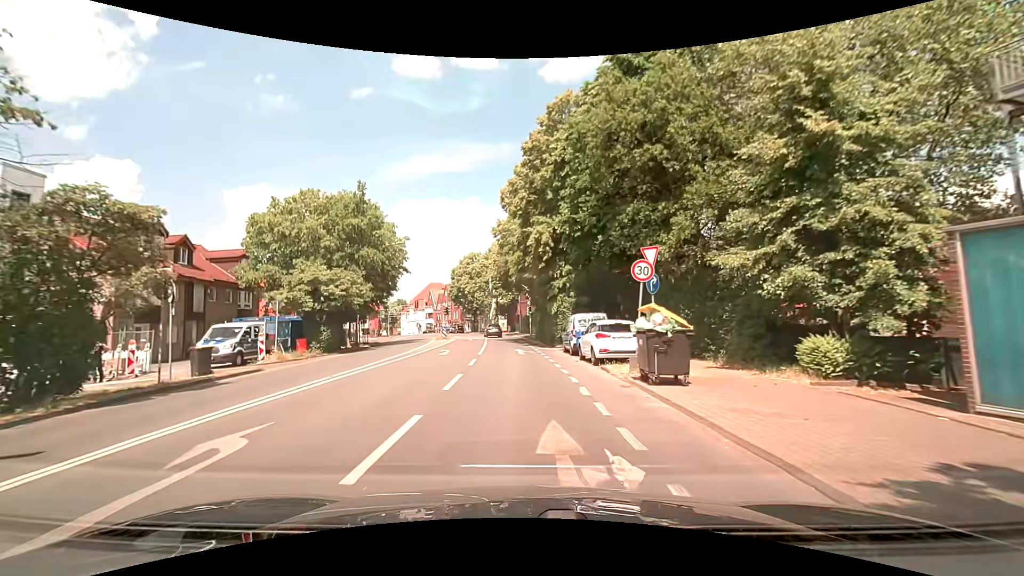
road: secondary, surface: asphalt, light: Day
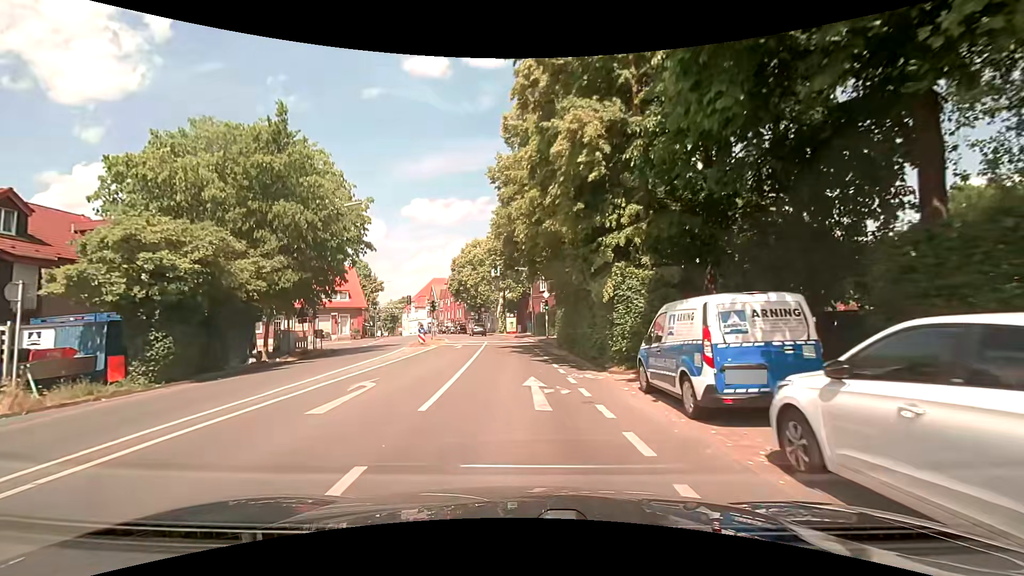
(-0.1, +14.5) m; -2°
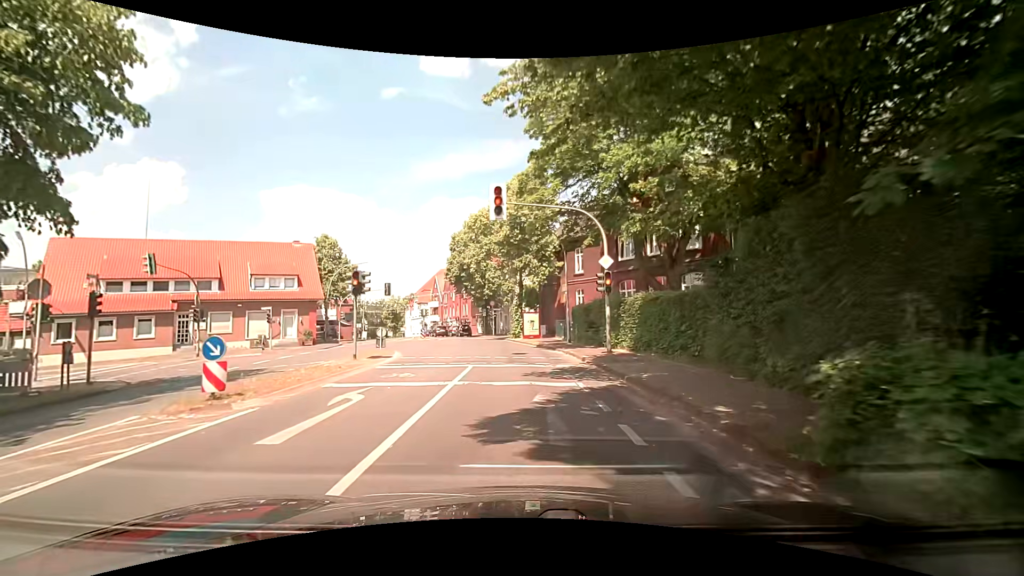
(-0.3, +22.2) m; 0°
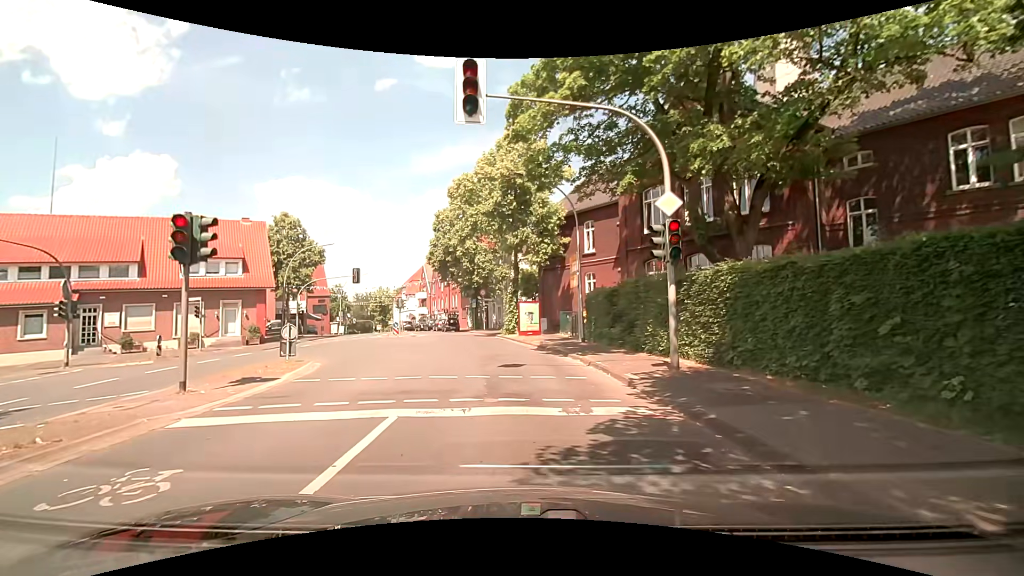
(-0.2, +8.2) m; 0°
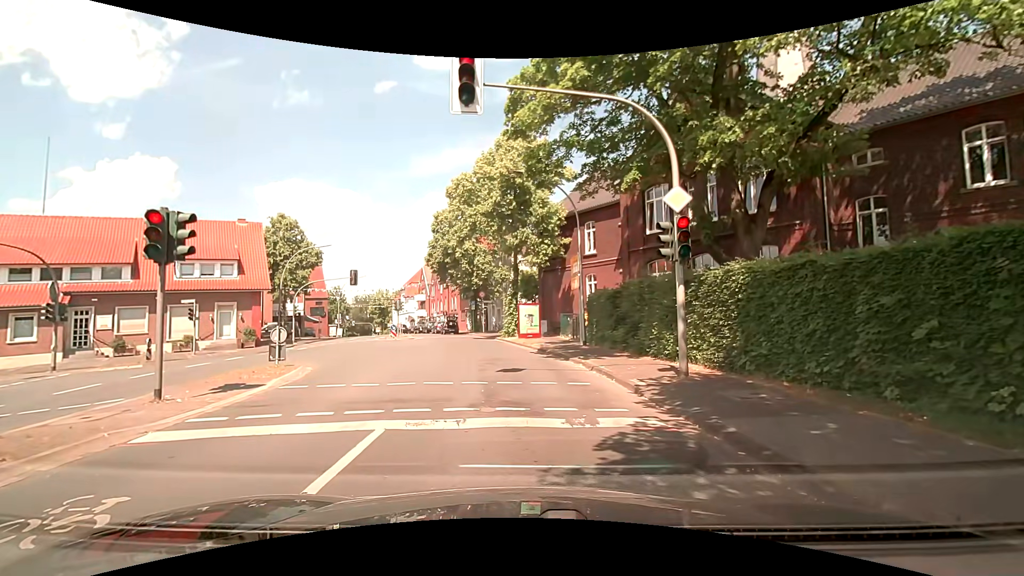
(0.0, +0.5) m; 0°
